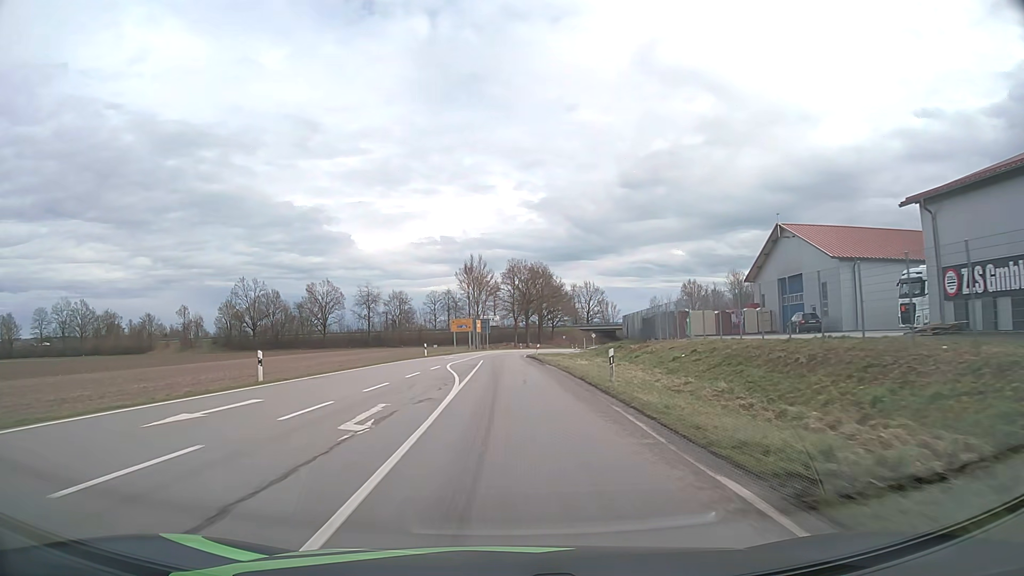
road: tertiary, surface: asphalt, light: Day
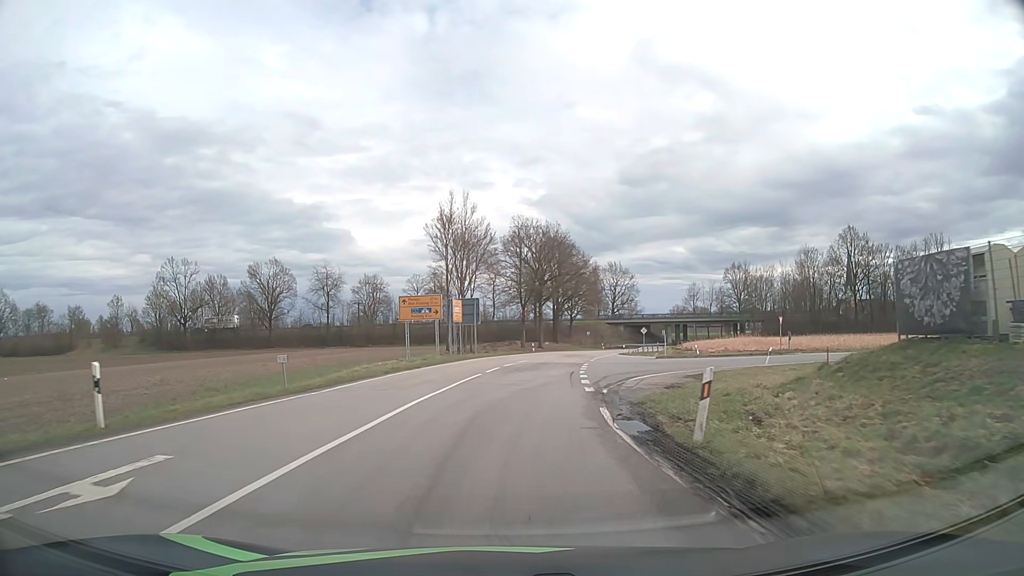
(-0.2, +44.2) m; 0°
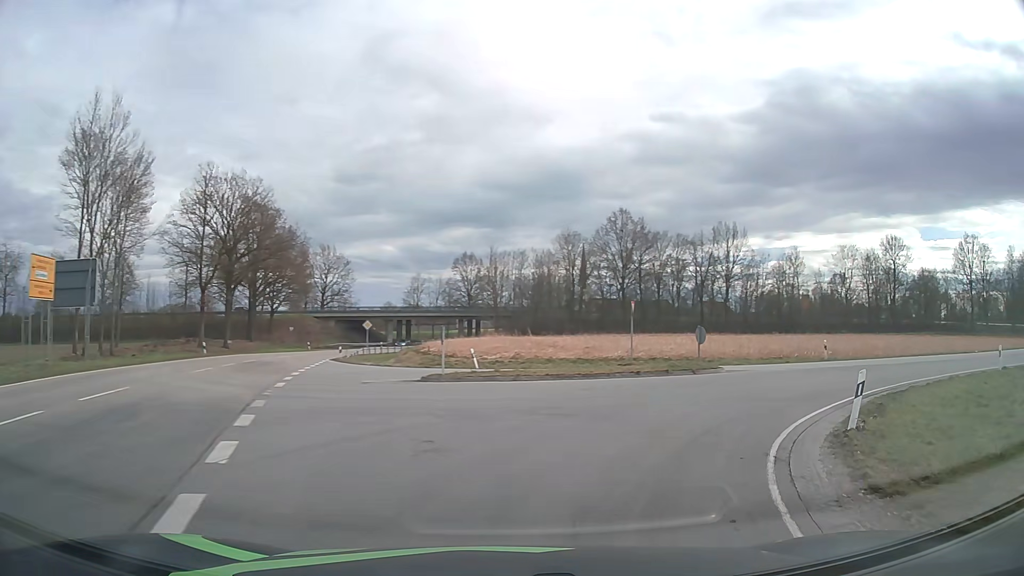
(+2.7, +24.5) m; +24°
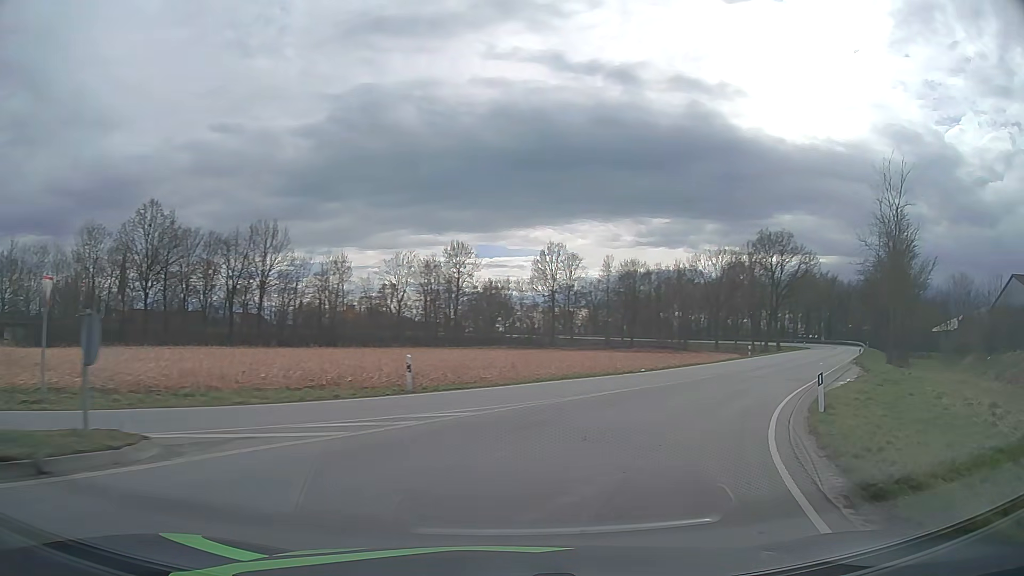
(+5.2, +15.2) m; +38°
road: primary_link
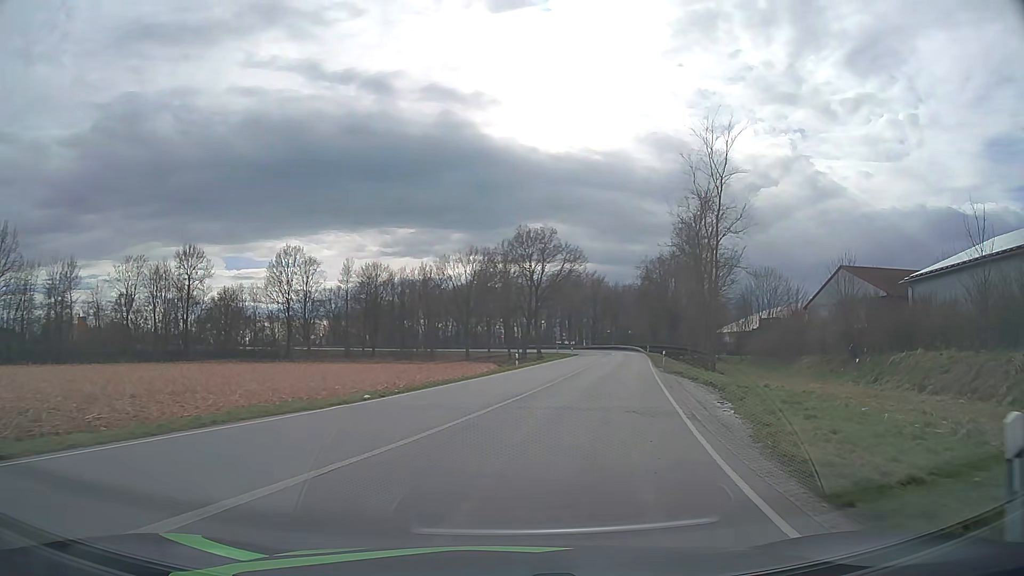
(+2.7, +12.1) m; +23°
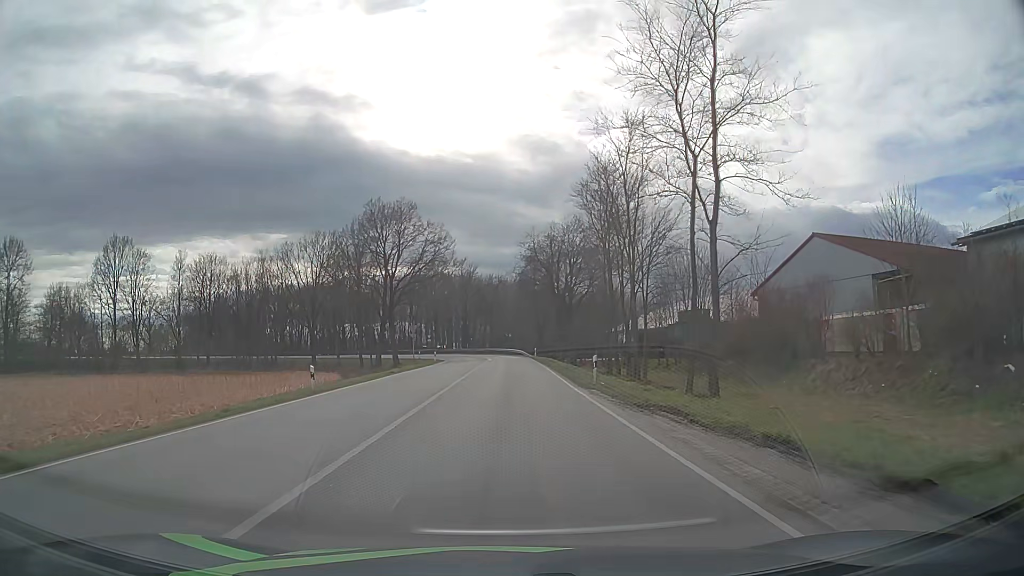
(+3.0, +21.9) m; +11°
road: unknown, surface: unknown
